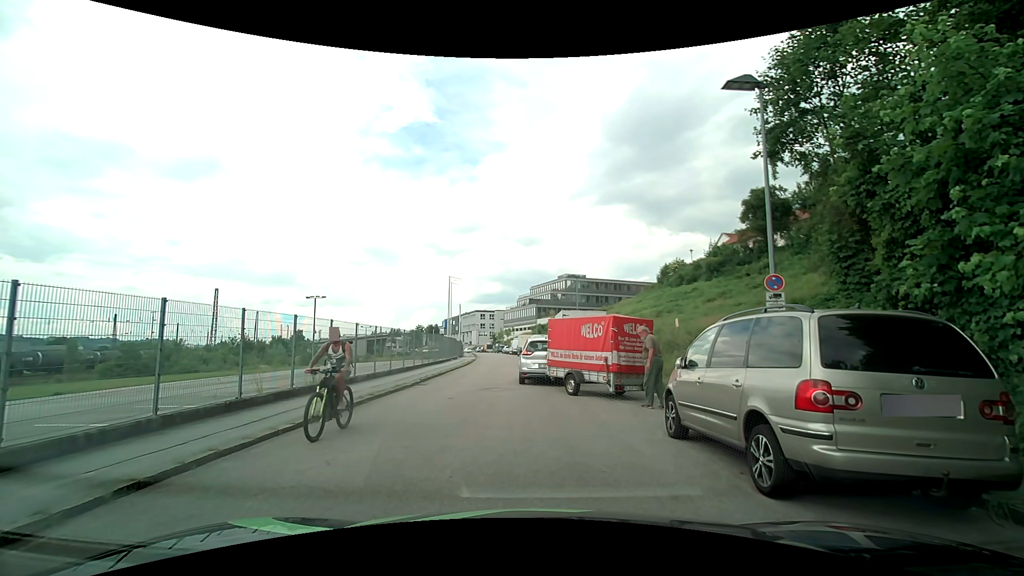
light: Day
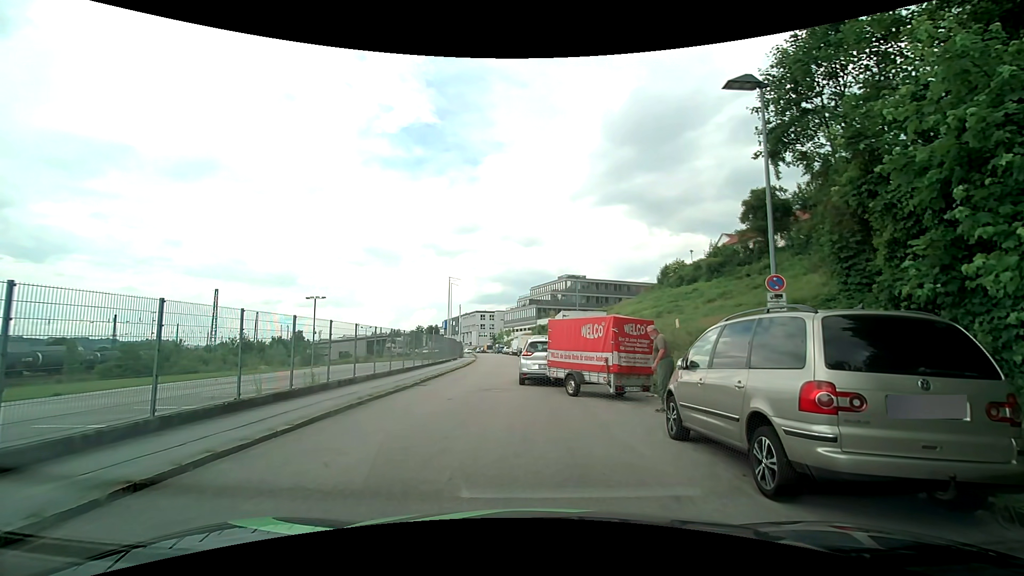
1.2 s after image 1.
(0.0, 0.0) m; 0°
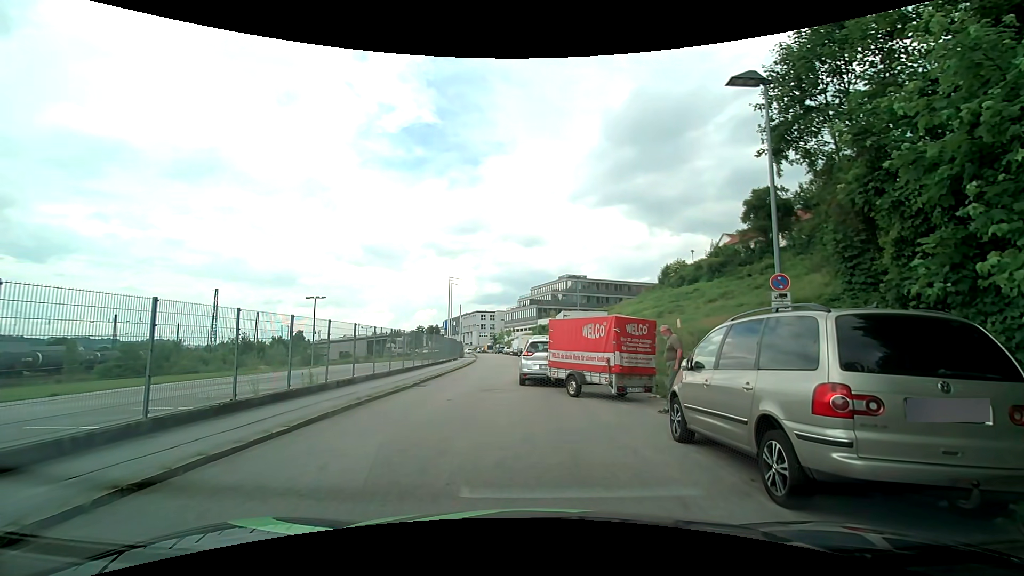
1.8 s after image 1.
(0.0, +0.2) m; 0°
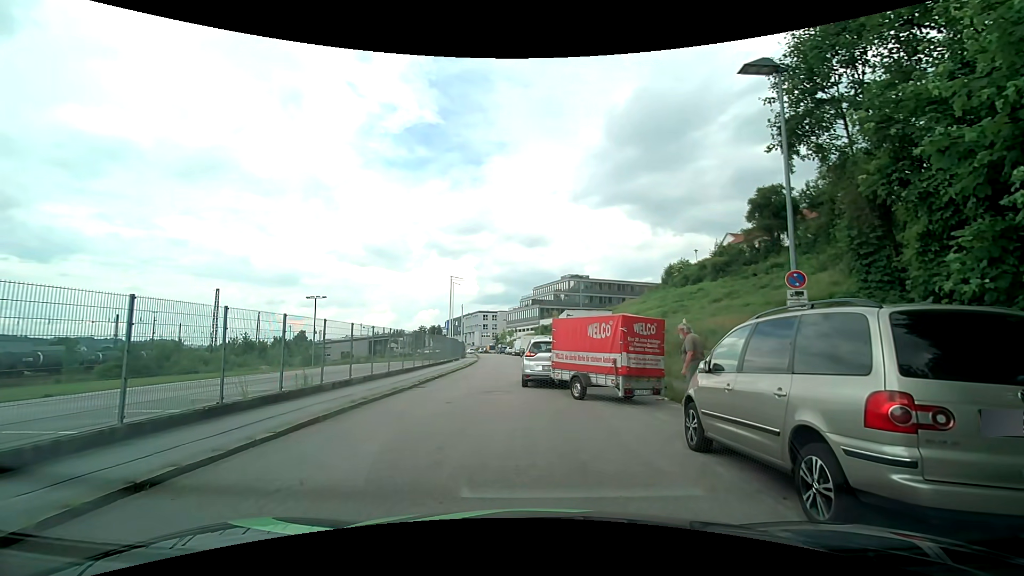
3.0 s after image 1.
(0.0, +0.6) m; 0°
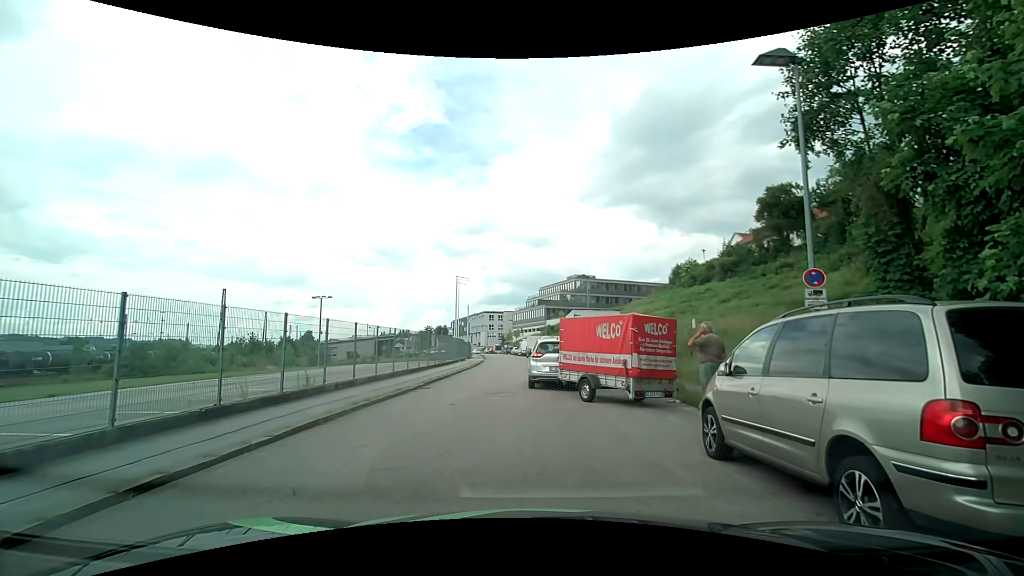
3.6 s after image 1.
(0.0, +0.4) m; 0°
